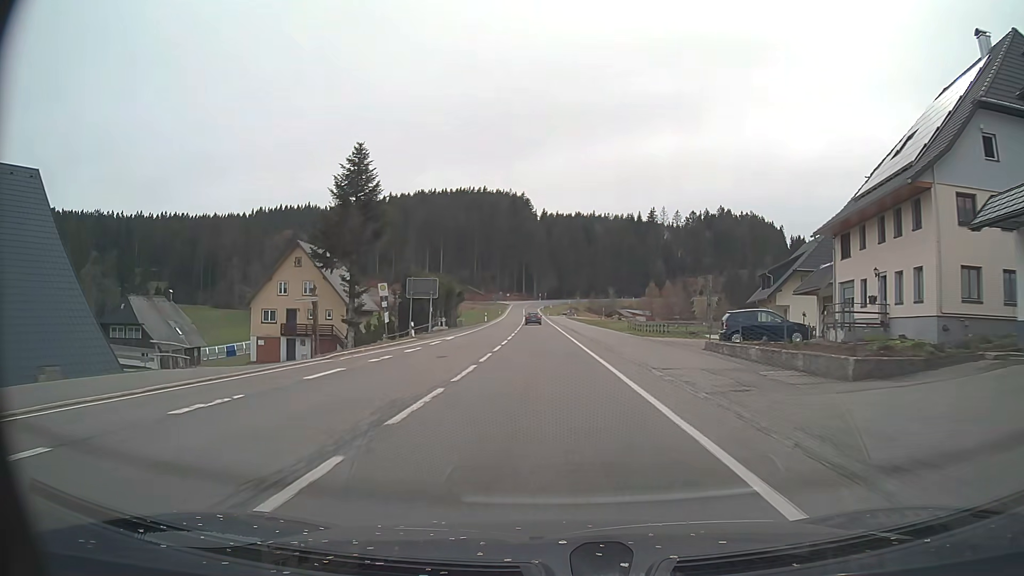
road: primary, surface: asphalt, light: Day
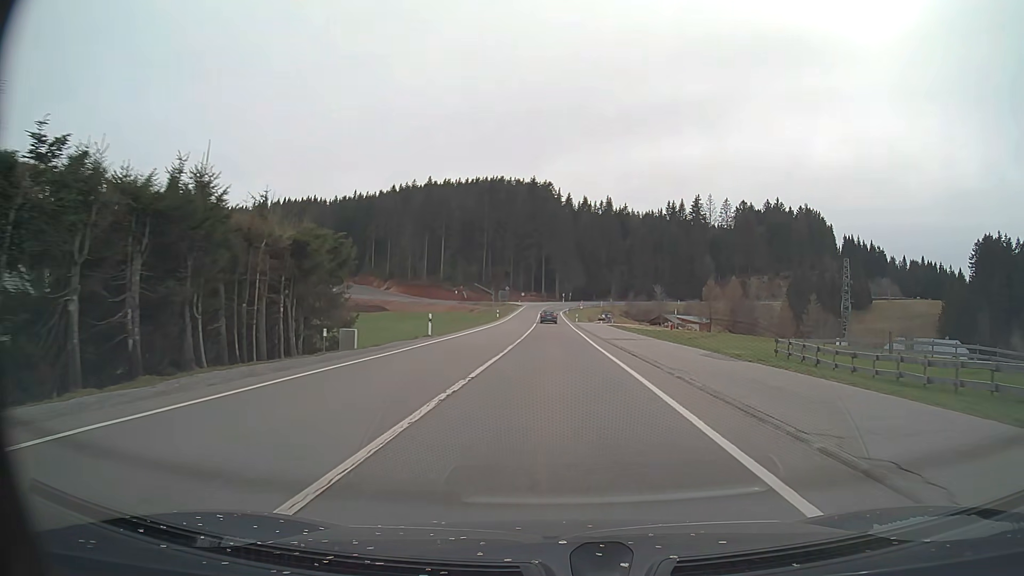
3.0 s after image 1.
(-1.2, +52.7) m; -2°
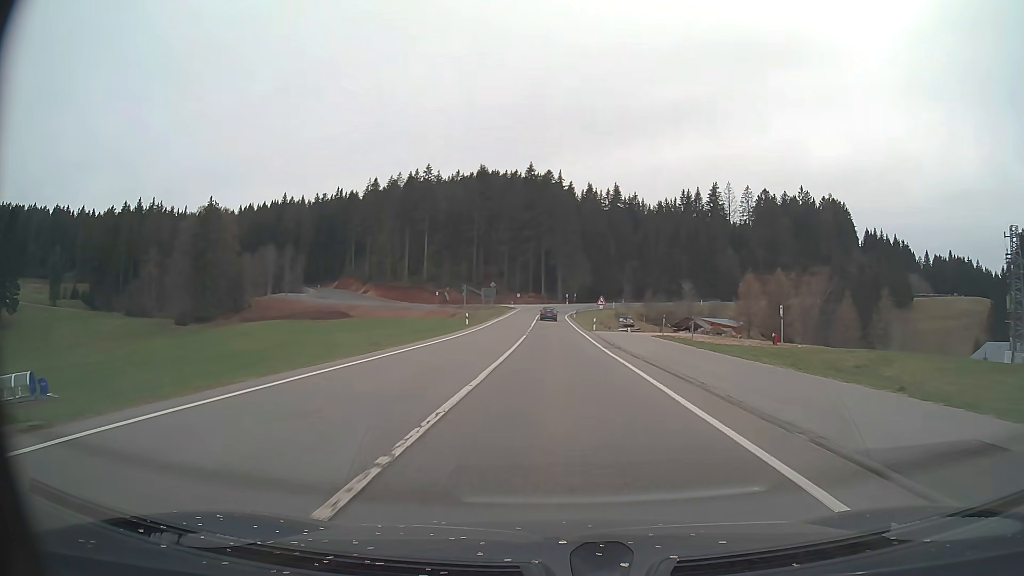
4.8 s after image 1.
(-0.1, +31.6) m; 0°
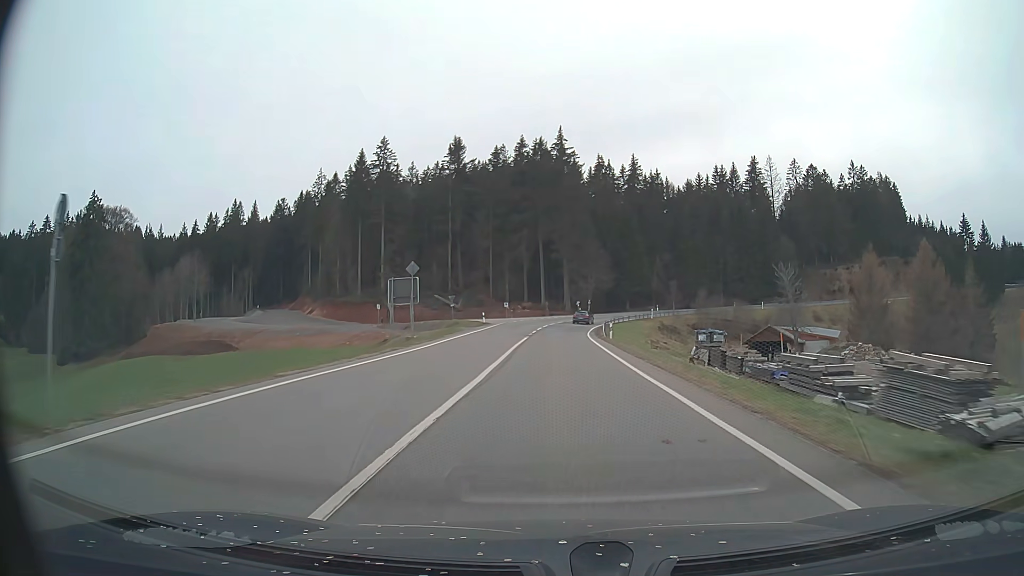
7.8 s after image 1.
(-0.2, +52.6) m; 0°
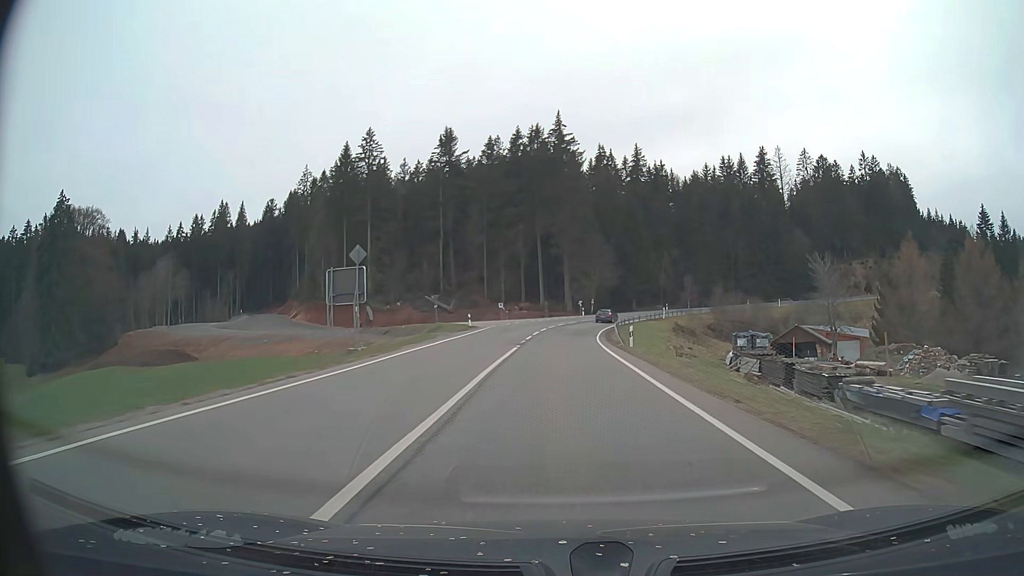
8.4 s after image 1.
(0.0, +10.4) m; 0°
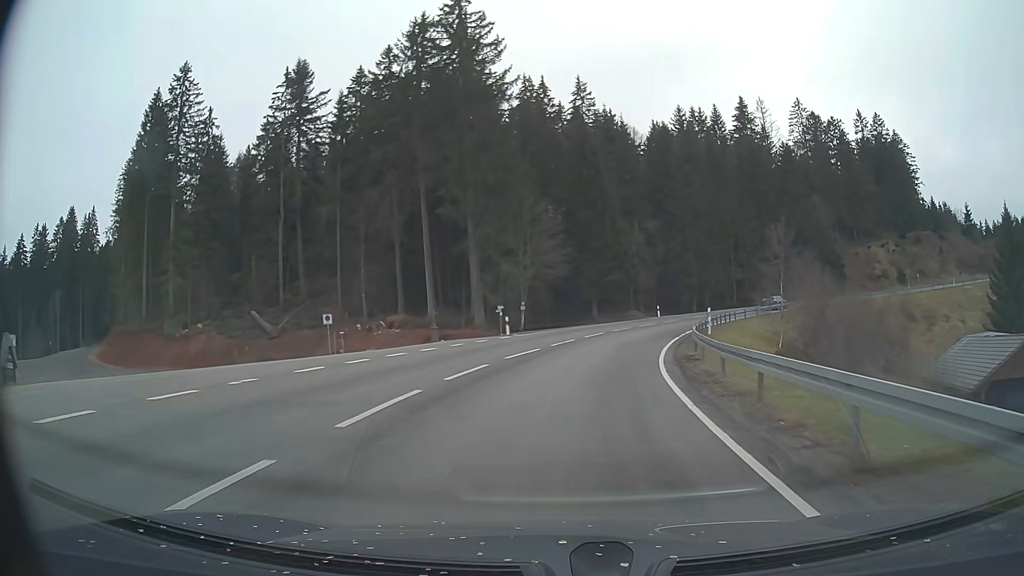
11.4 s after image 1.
(+1.8, +52.1) m; +6°
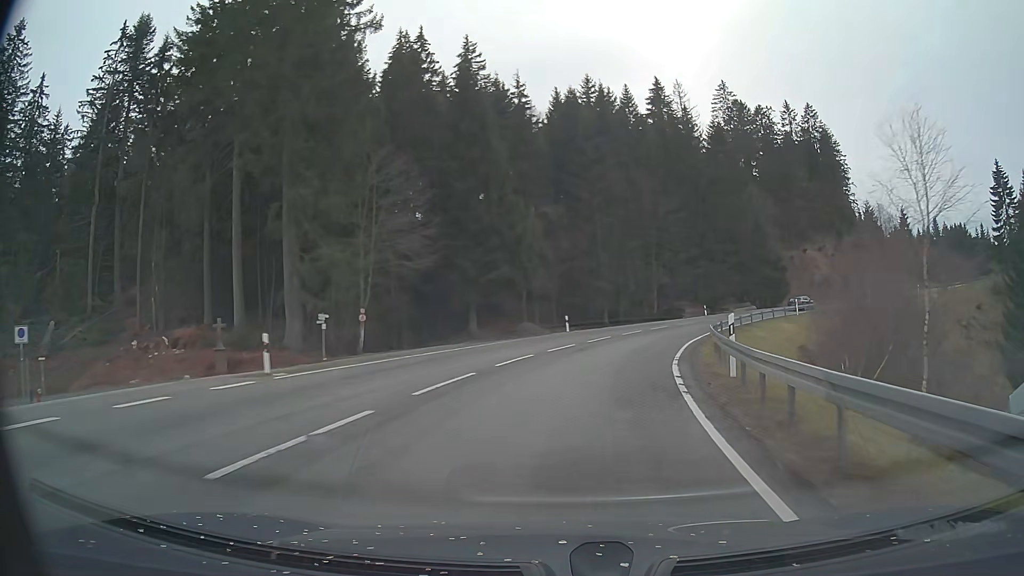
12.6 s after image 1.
(+1.7, +20.7) m; +10°
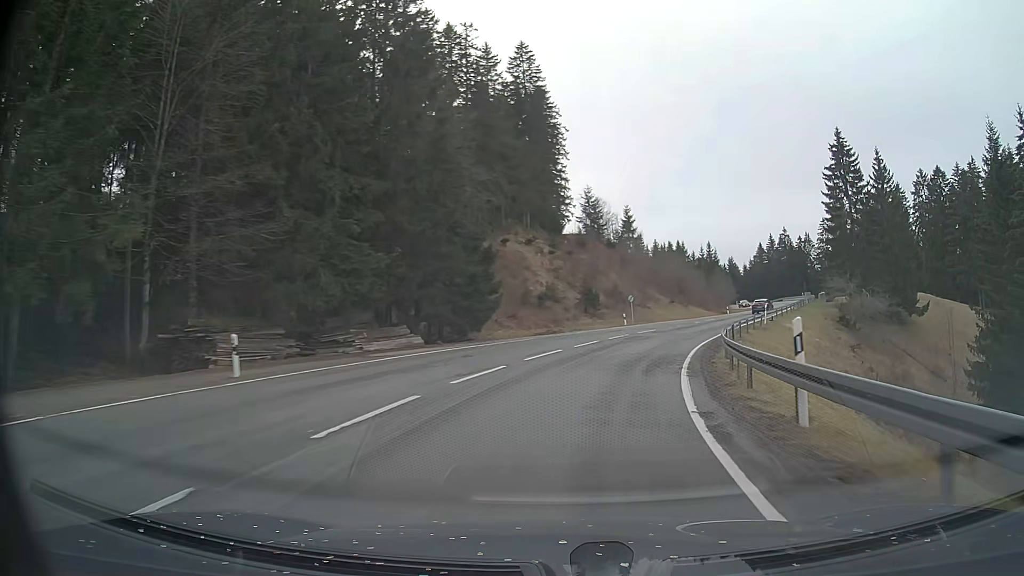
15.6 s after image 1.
(+13.2, +49.2) m; +30°
